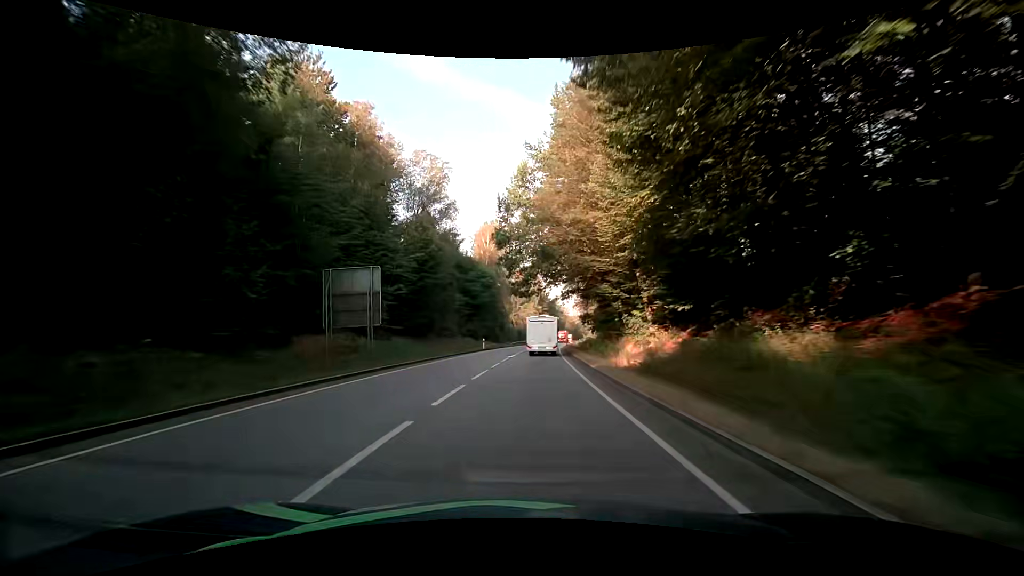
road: primary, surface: asphalt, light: Day
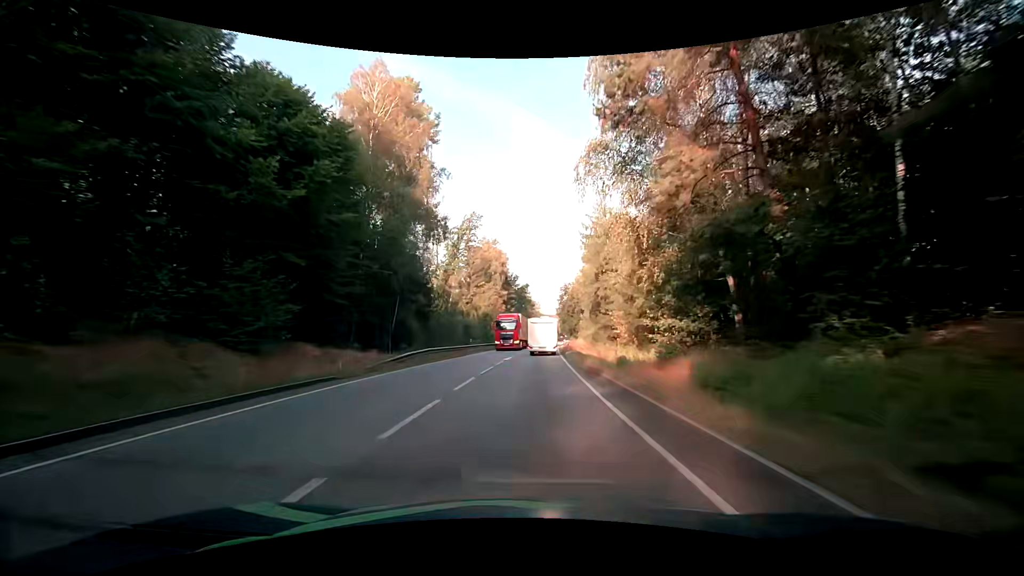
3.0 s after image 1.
(+1.8, +56.0) m; +4°
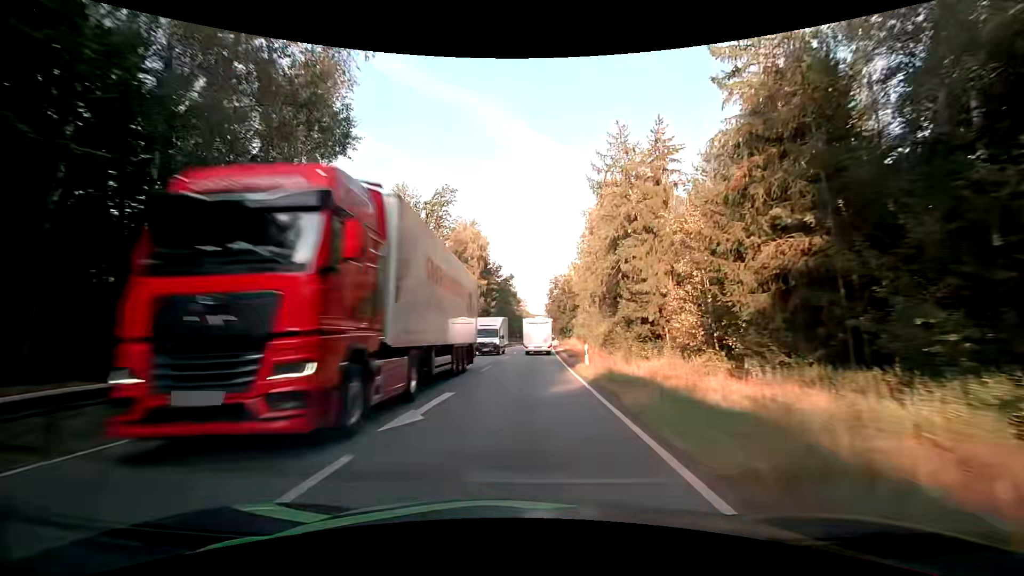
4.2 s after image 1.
(+0.3, +22.7) m; +2°
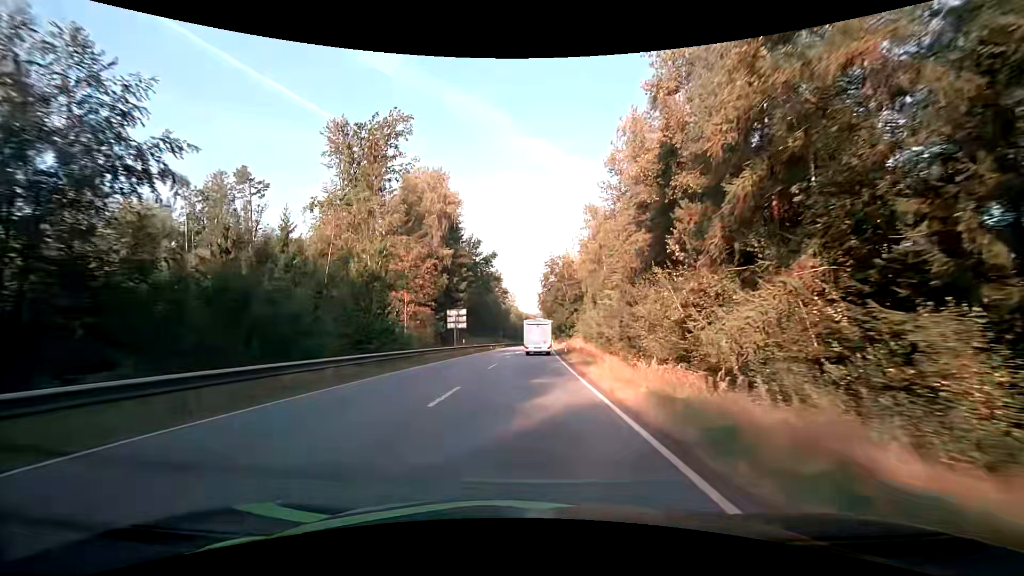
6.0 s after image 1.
(+0.2, +34.1) m; +1°
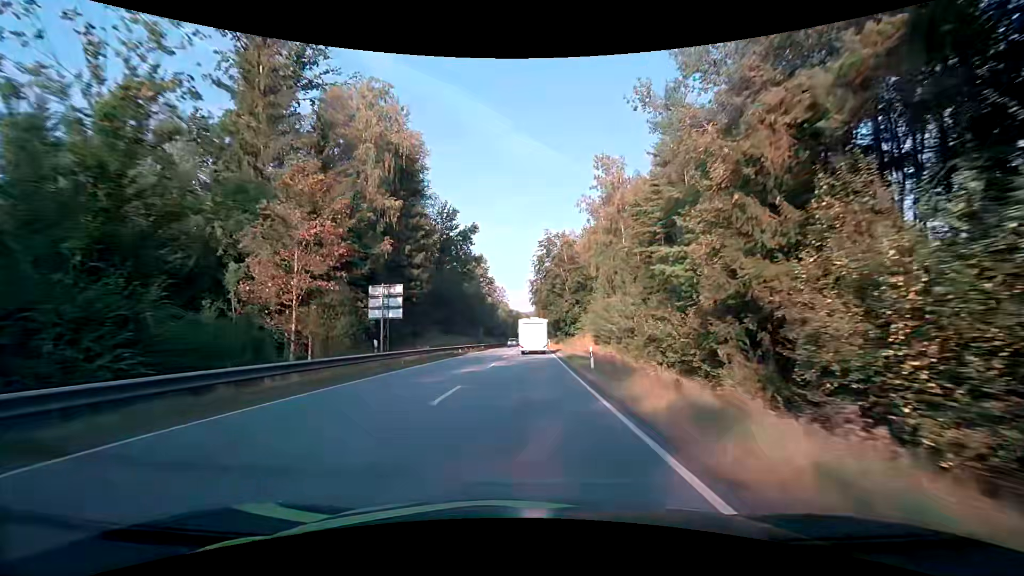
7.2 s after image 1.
(+0.3, +23.2) m; +1°
